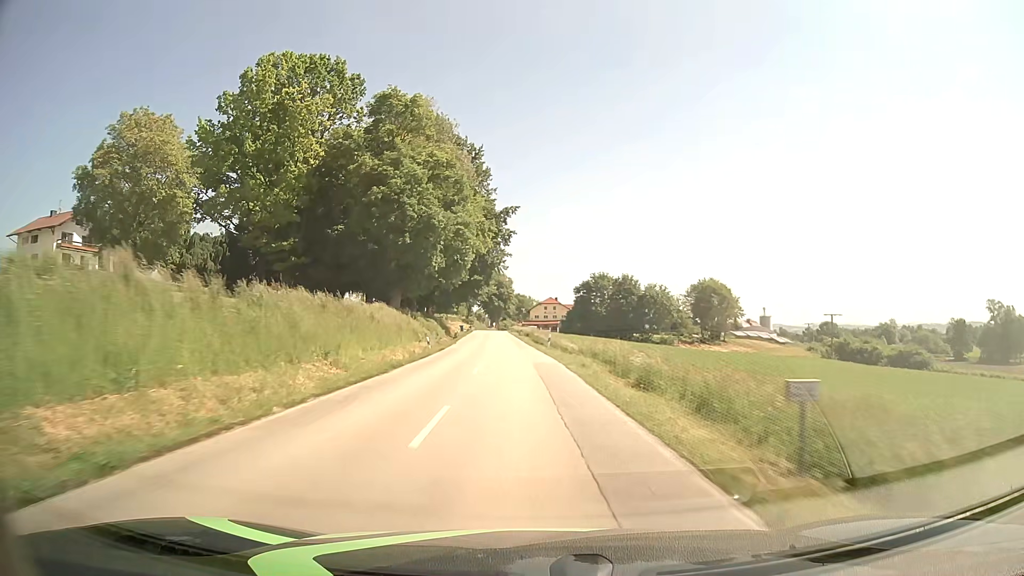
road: secondary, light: Day
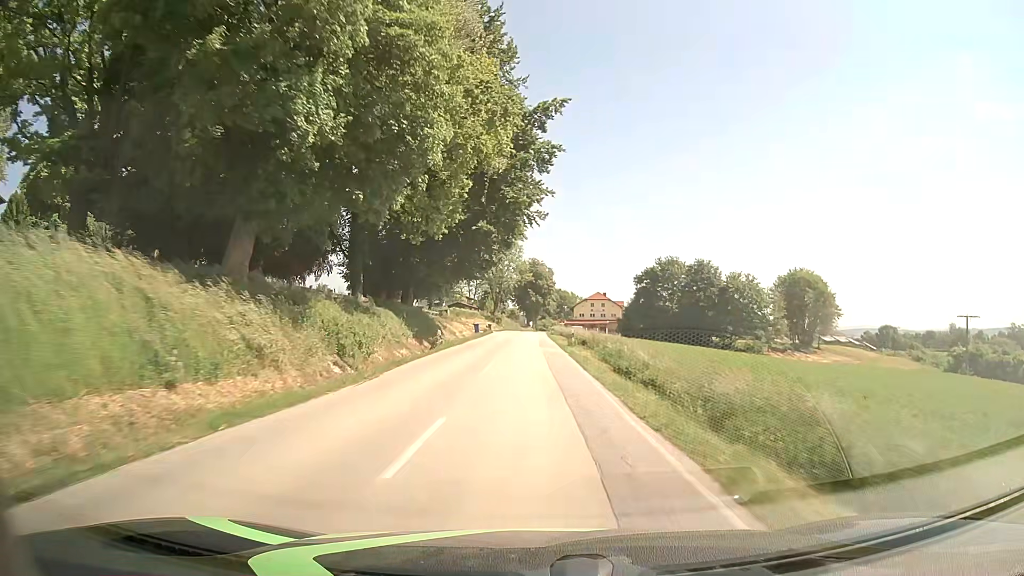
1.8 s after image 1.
(-1.2, +38.1) m; -3°
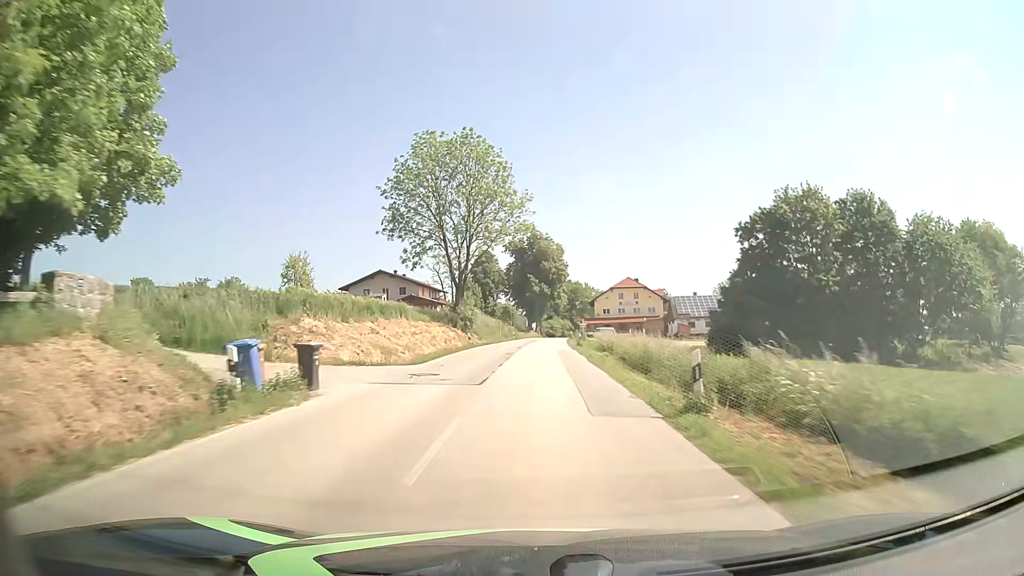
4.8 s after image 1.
(-0.3, +60.6) m; 0°
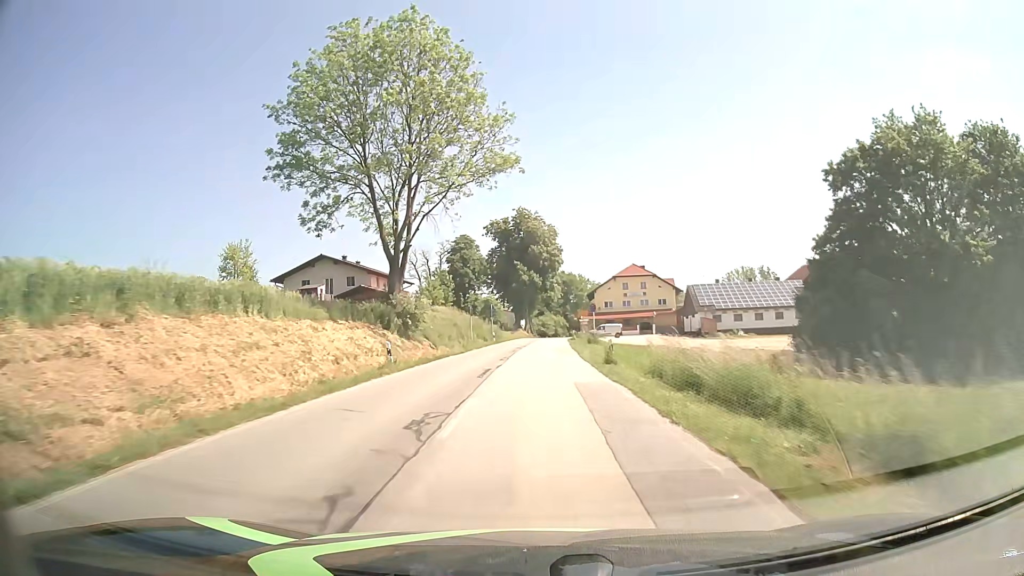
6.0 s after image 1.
(0.0, +21.9) m; +1°
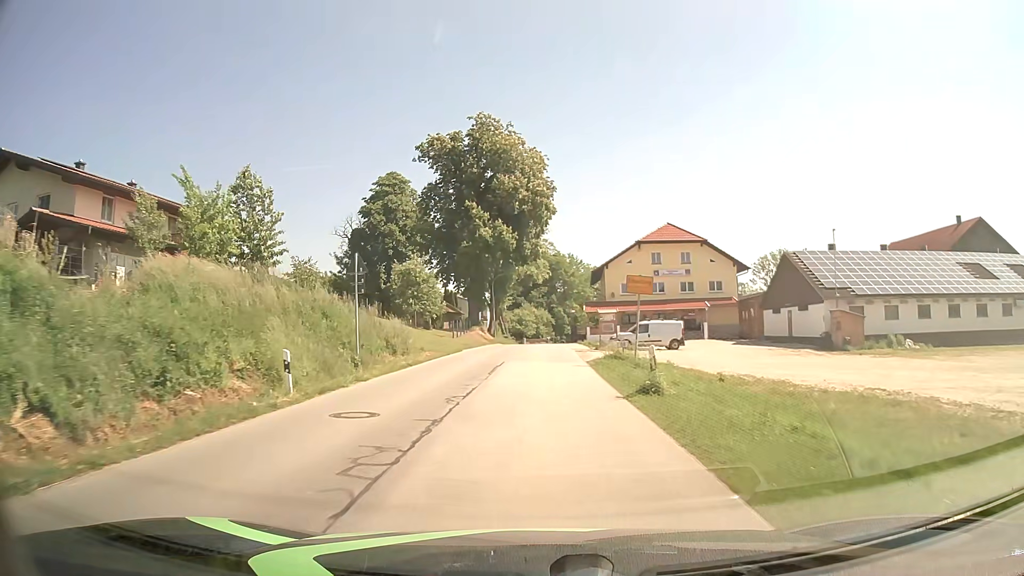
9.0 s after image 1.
(+0.7, +46.5) m; +2°
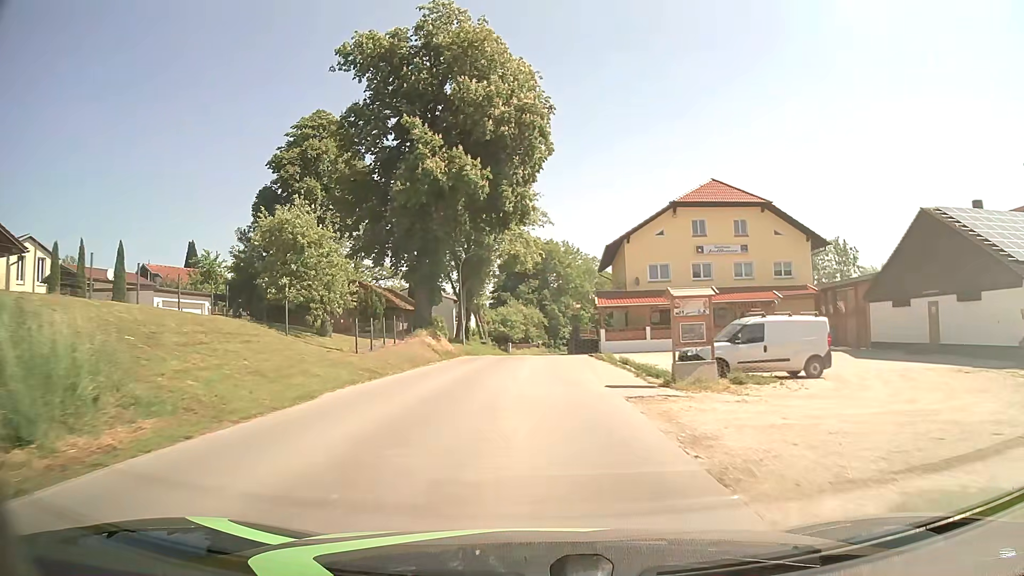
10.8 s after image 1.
(+0.2, +22.8) m; +1°
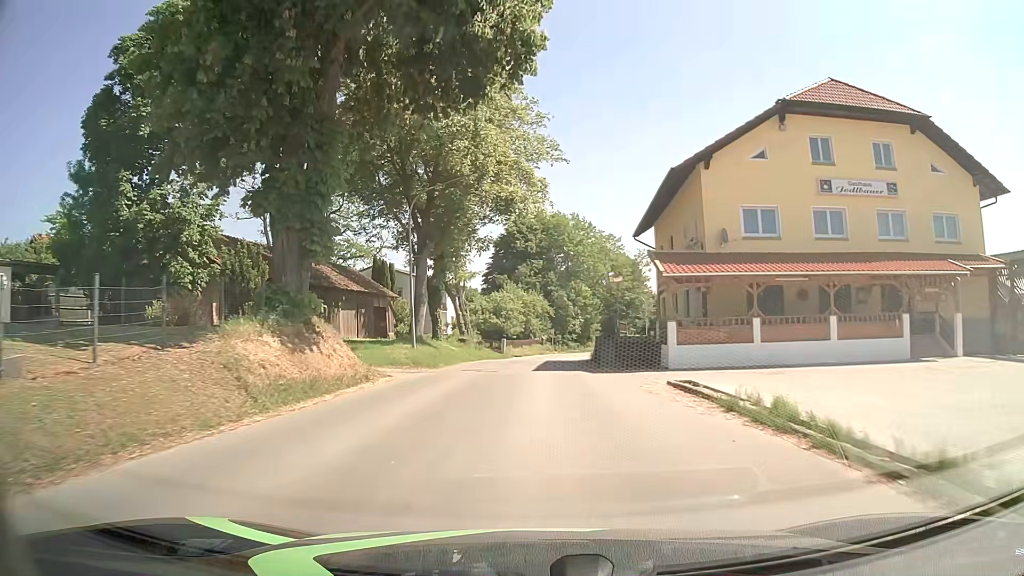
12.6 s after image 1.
(-0.1, +21.5) m; 0°
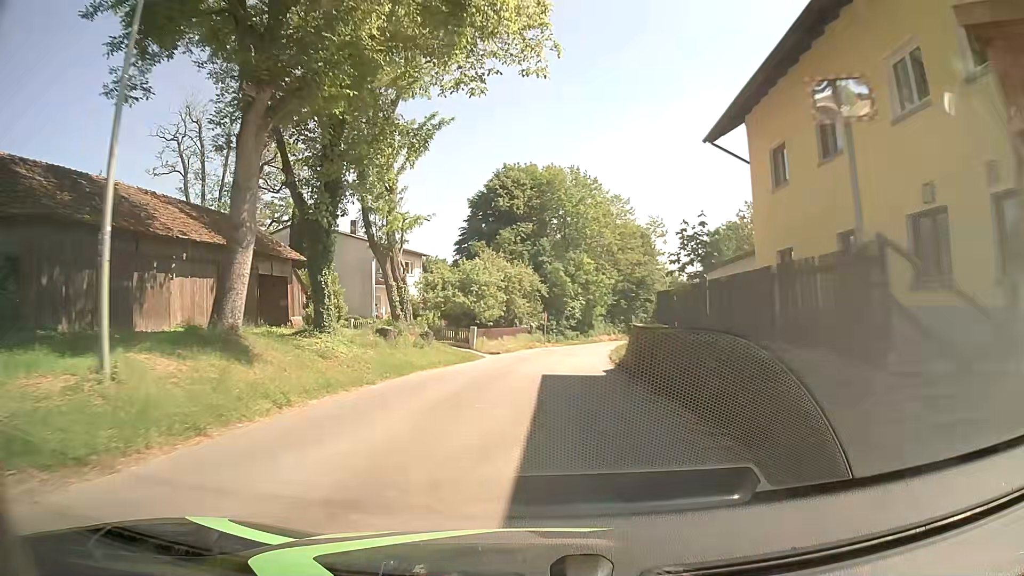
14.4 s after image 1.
(+0.2, +20.9) m; +1°
(0, +10) (+1, +20) (+1, +30) (+2, +40) (+4, +50) (+7, +59) (+10, +69) (+14, +78) (+19, +87) (+24, +96) m
